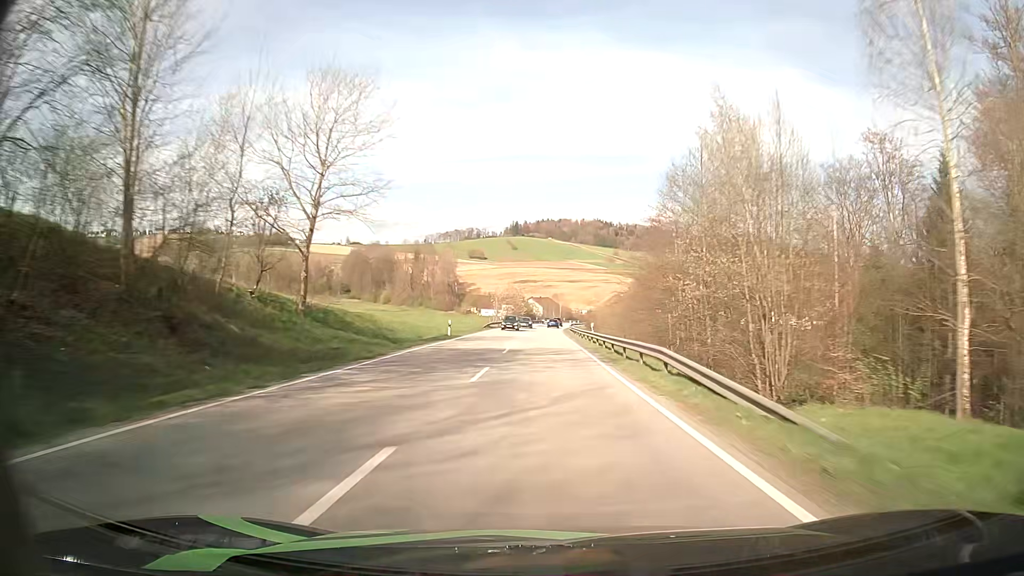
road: secondary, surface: asphalt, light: Day
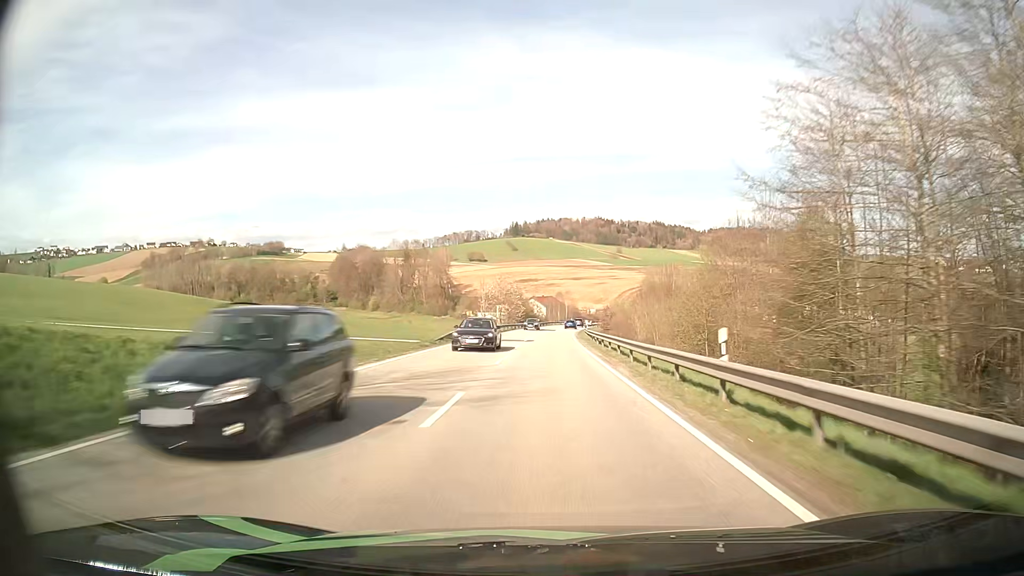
(-0.1, +29.4) m; 0°
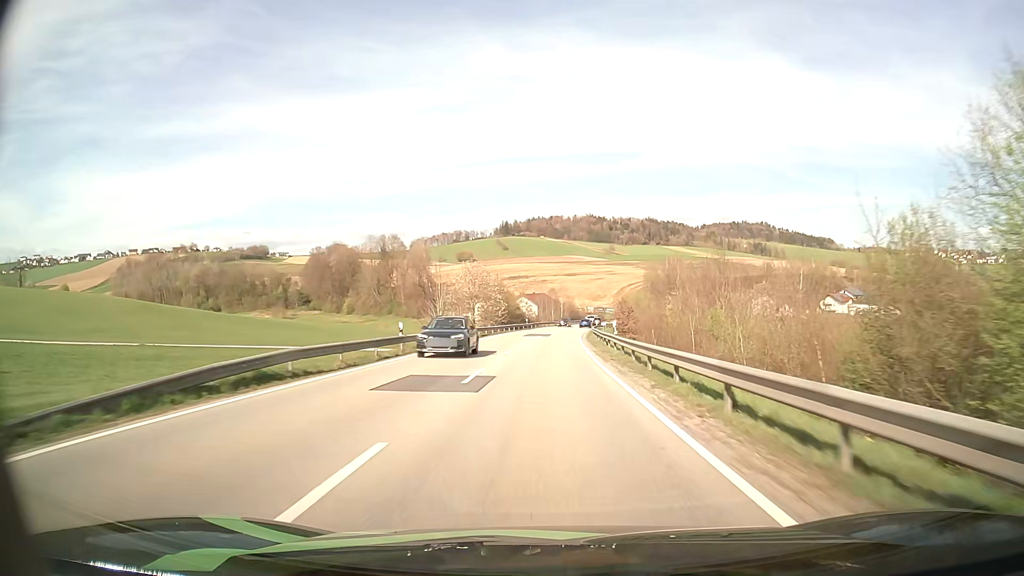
(+0.1, +29.3) m; +1°
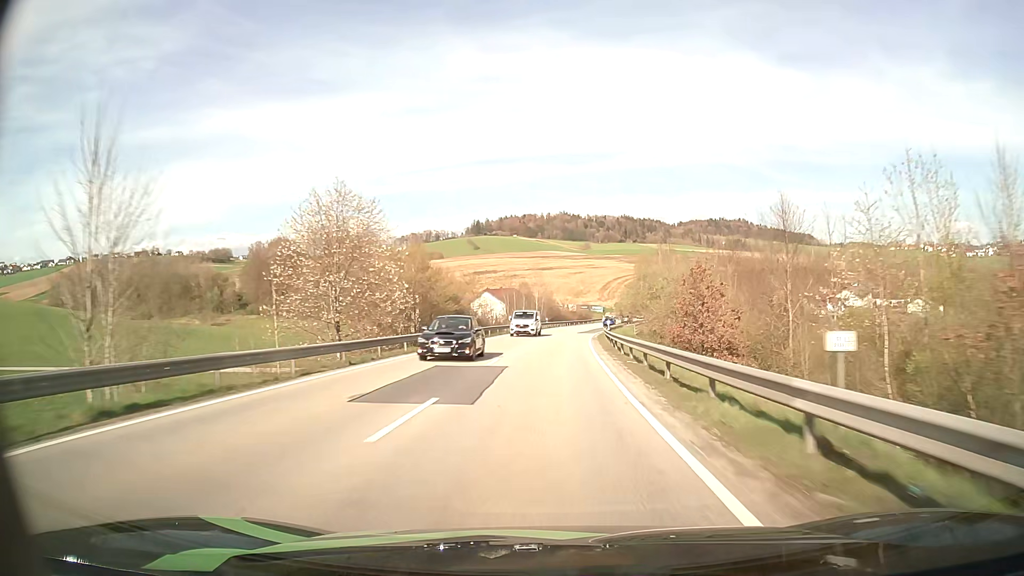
(+0.8, +43.5) m; +2°
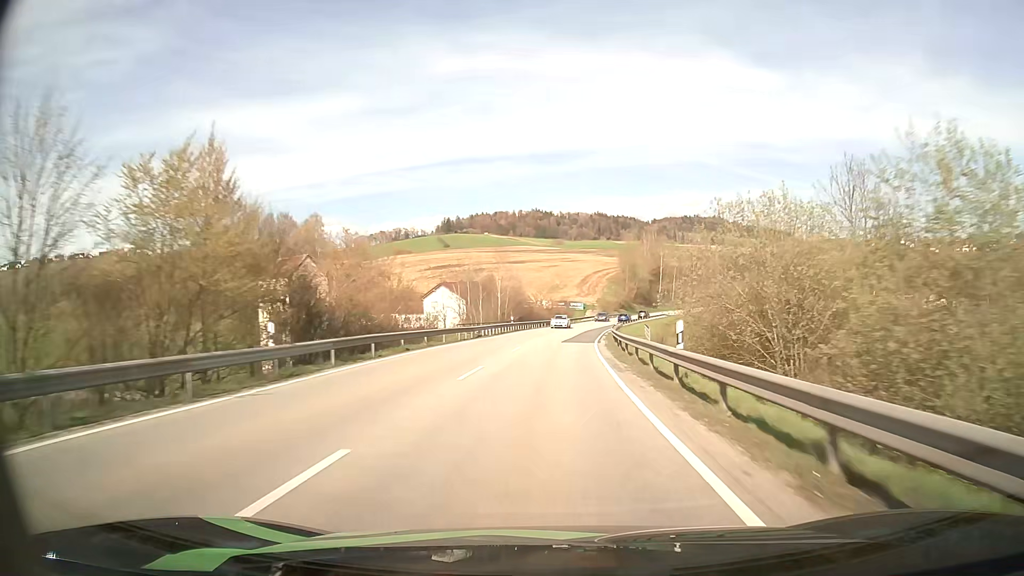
(+0.5, +28.9) m; +2°
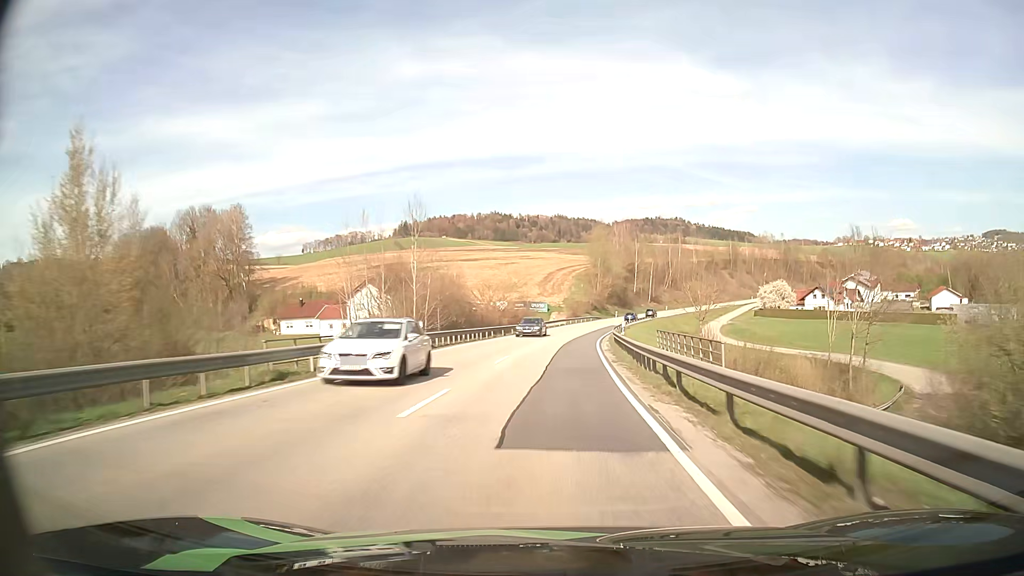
(+0.8, +29.0) m; +3°
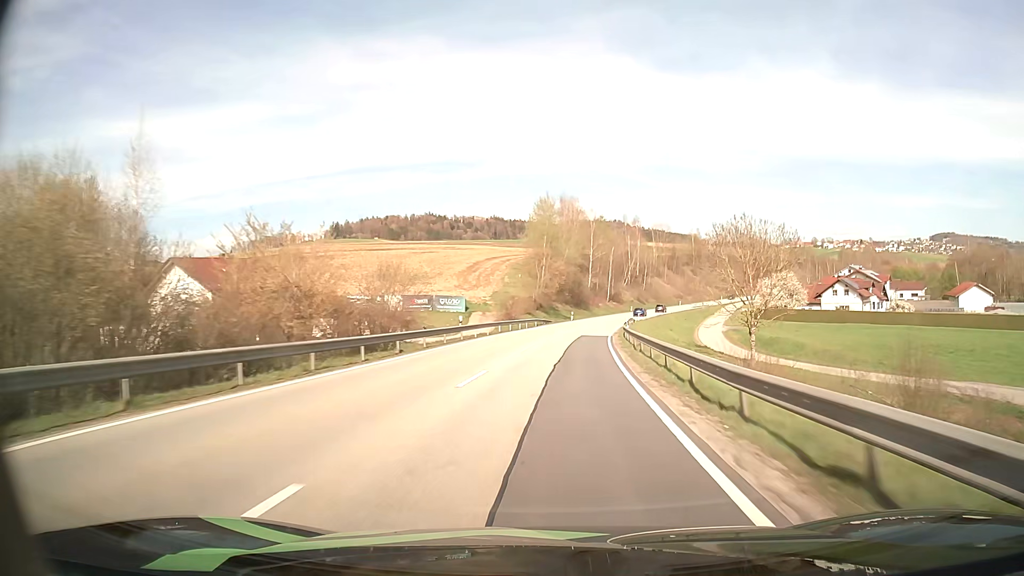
(+2.0, +44.3) m; +5°
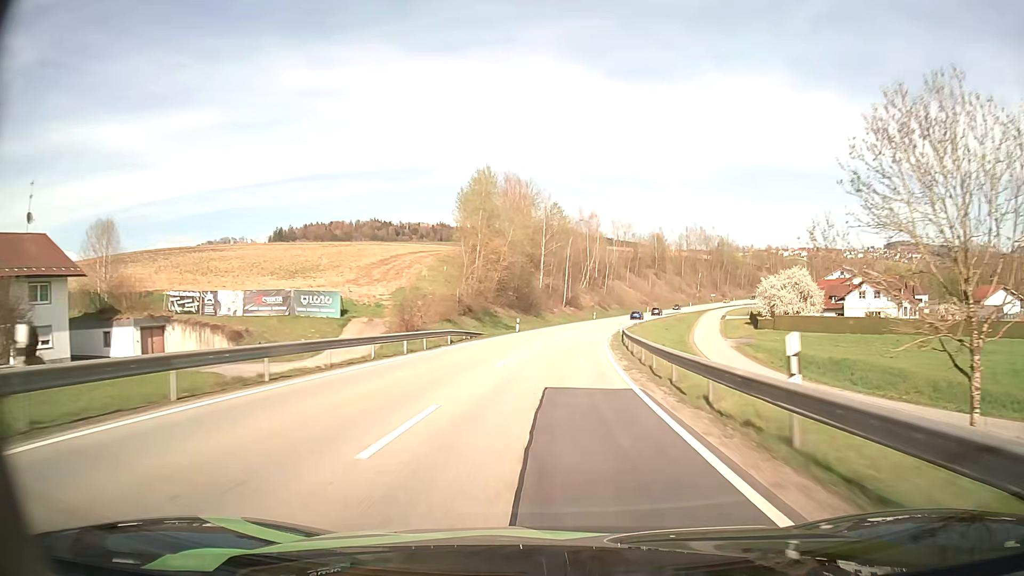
(+1.2, +30.2) m; +5°
